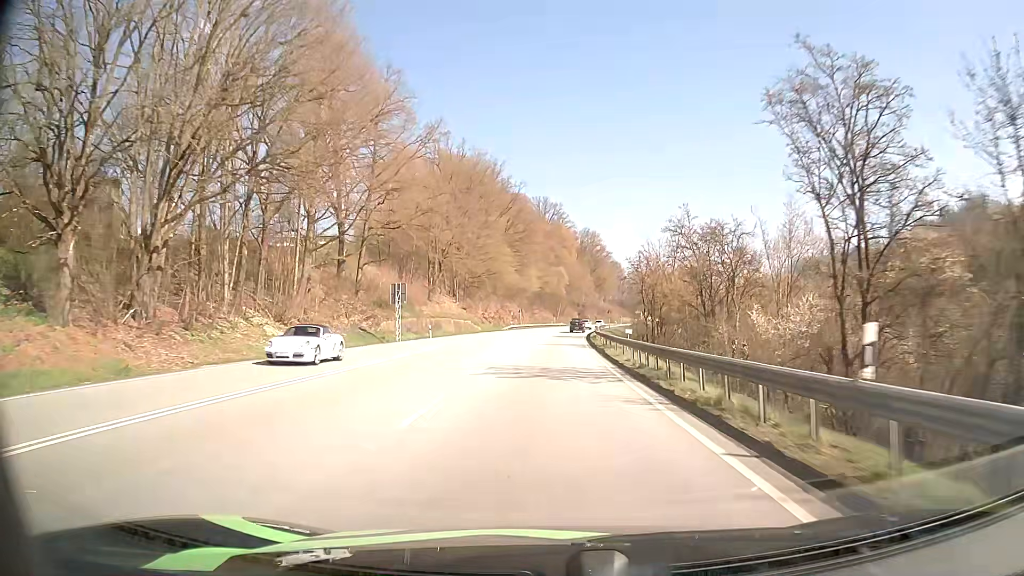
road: primary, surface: asphalt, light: Day
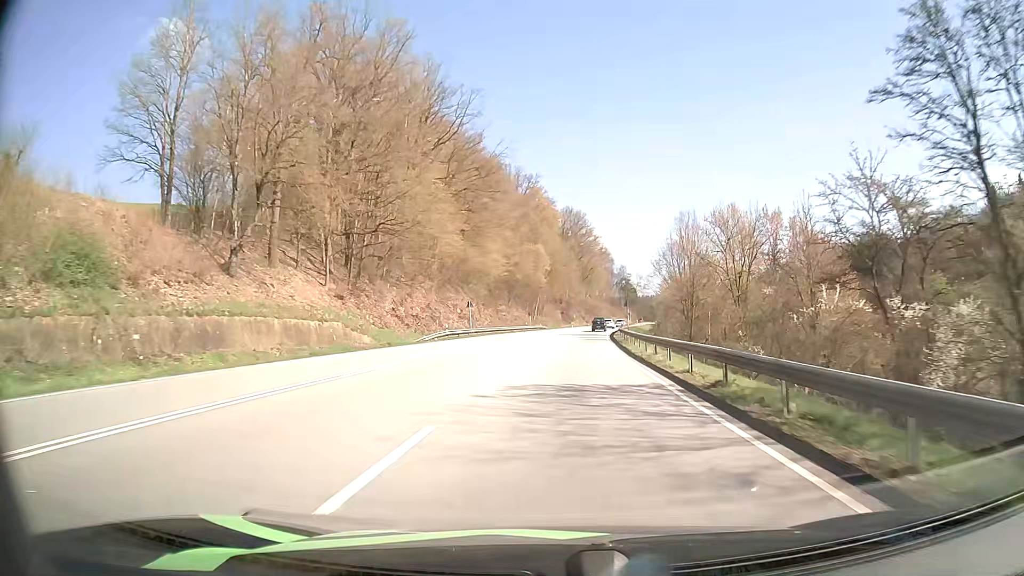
(+0.2, +52.5) m; +2°
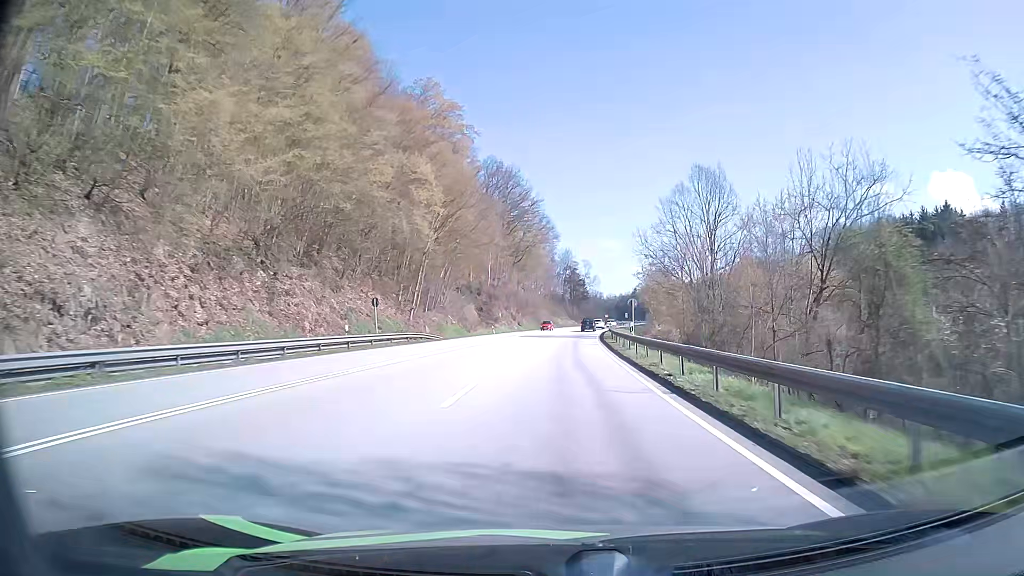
(+3.4, +65.0) m; +6°
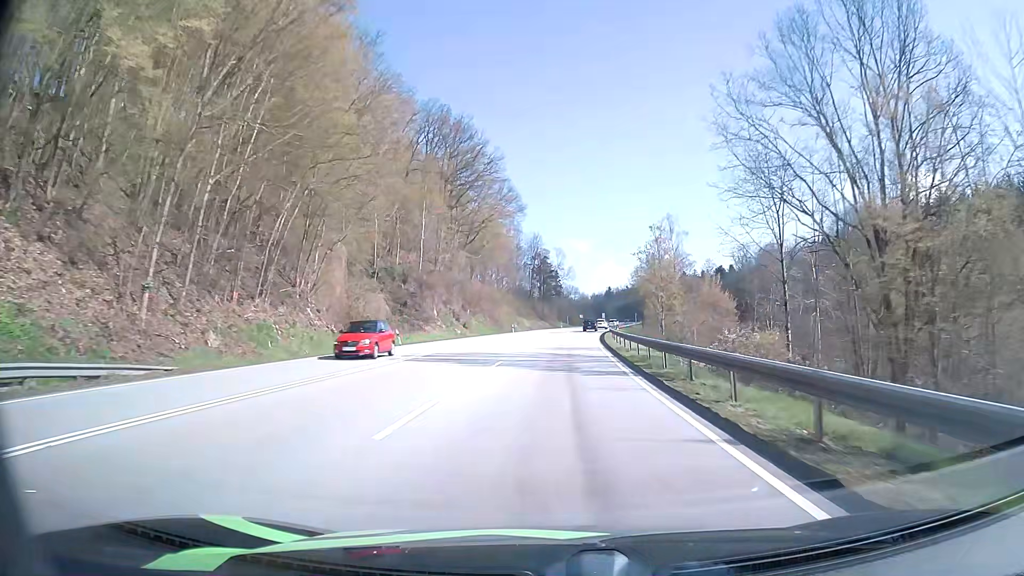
(+1.0, +38.3) m; +3°
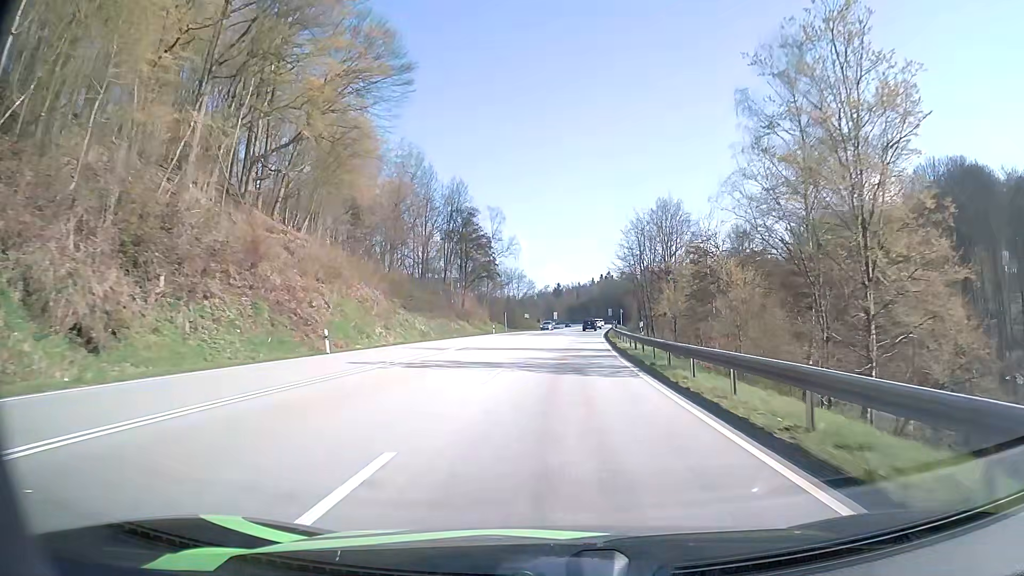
(+2.4, +63.9) m; +5°
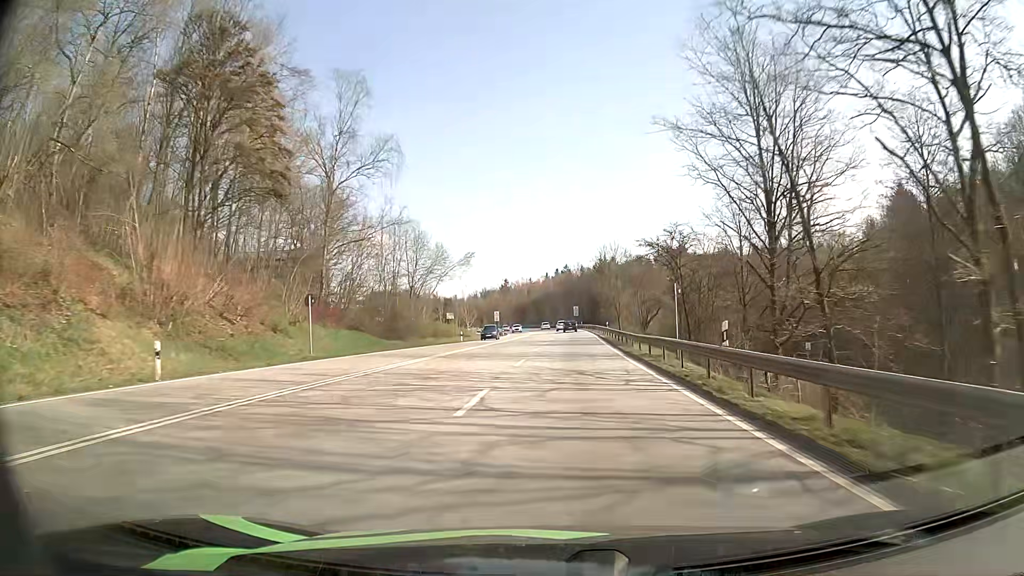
(+2.7, +64.2) m; +4°
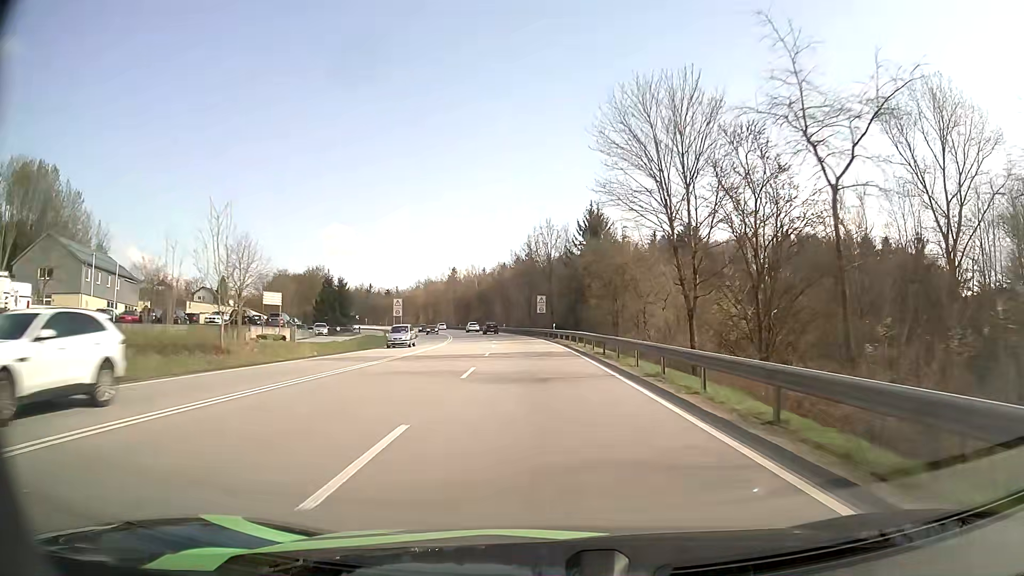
(+1.9, +64.2) m; +3°
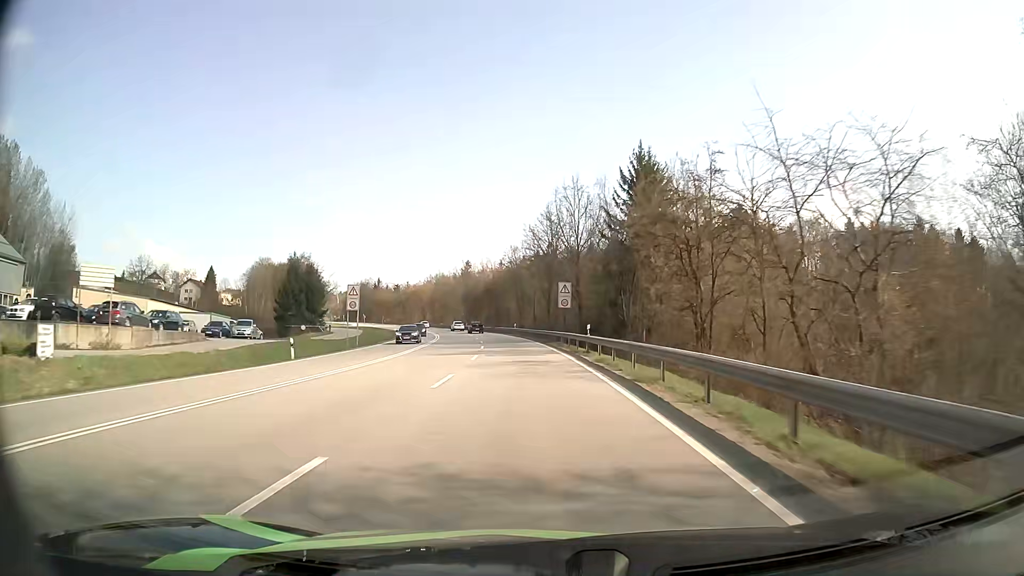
(-0.2, +25.8) m; -2°
(0, +10) (0, +20) (-1, +30) (-2, +40) (-3, +50) (-4, +60) (-5, +70) (-7, +80) (-9, +89) (-11, +99) m
